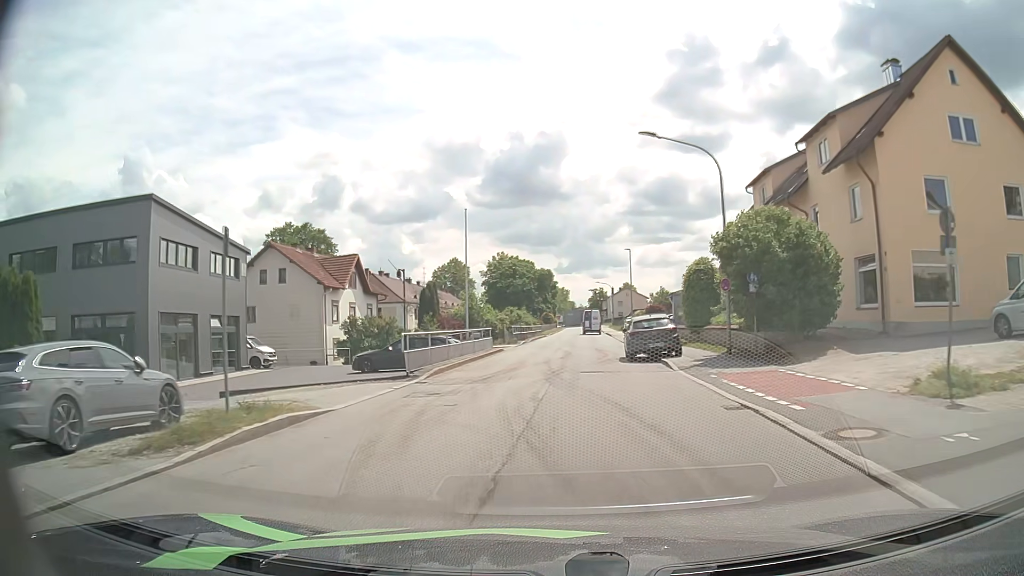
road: unclassified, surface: asphalt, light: Day
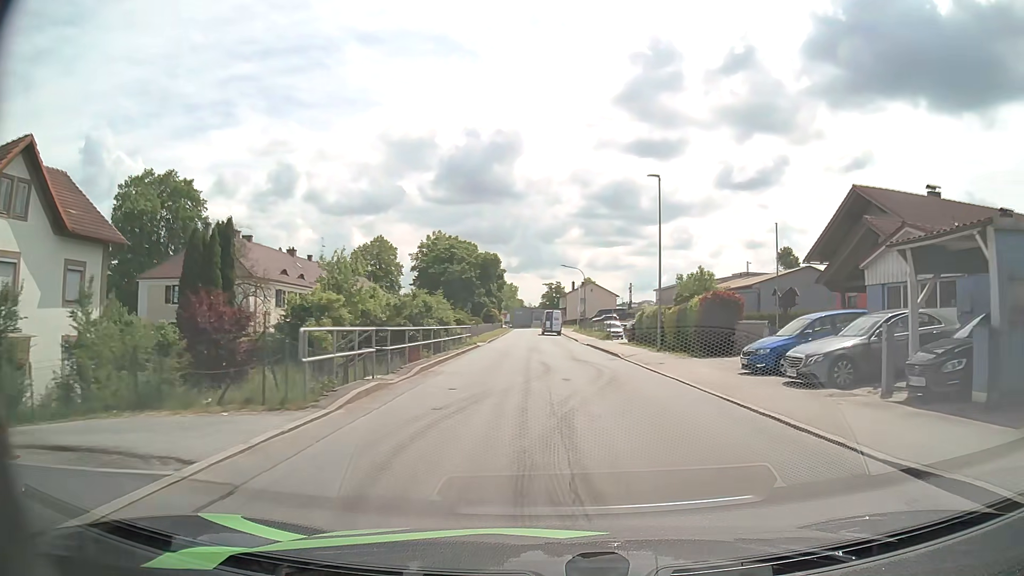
(+0.8, +34.4) m; +5°
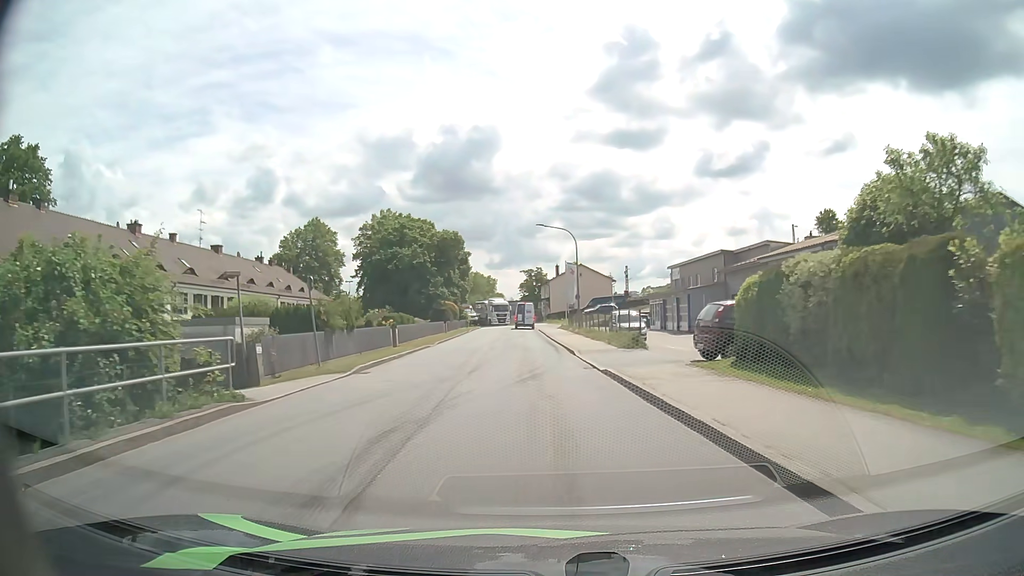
(+0.9, +27.8) m; +1°
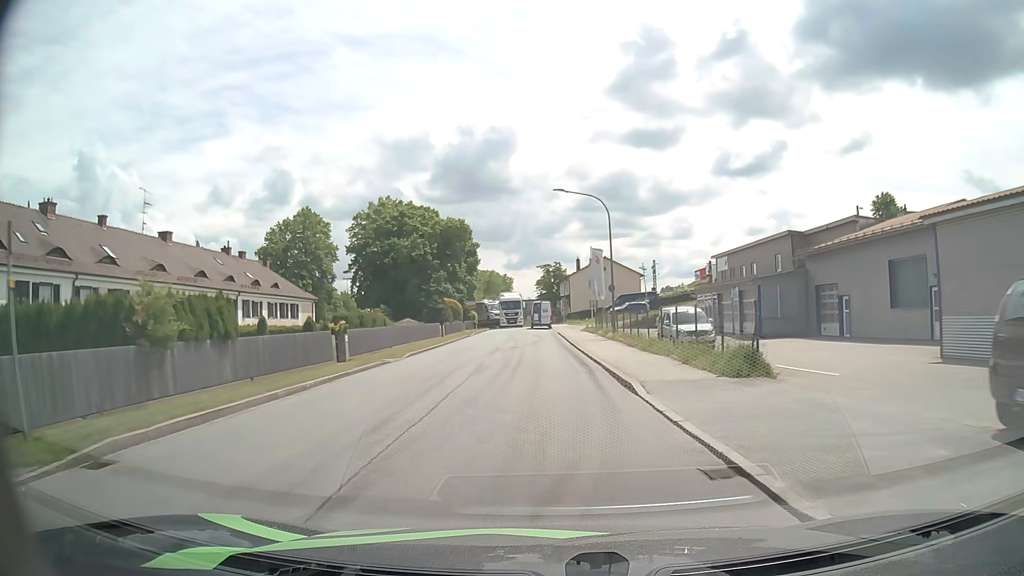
(-0.2, +12.6) m; -1°
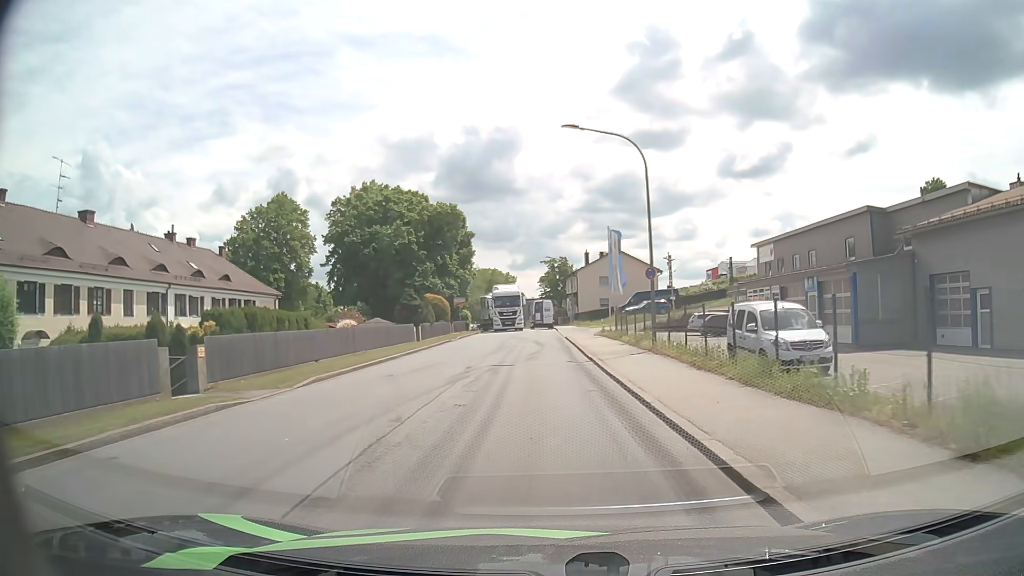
(-0.1, +11.4) m; 0°
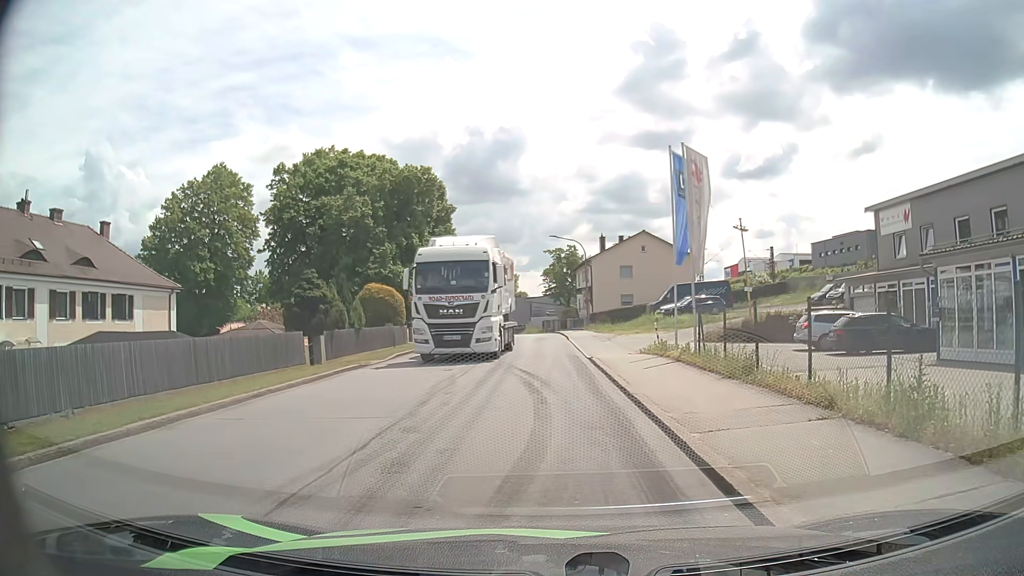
(-0.1, +18.5) m; 0°
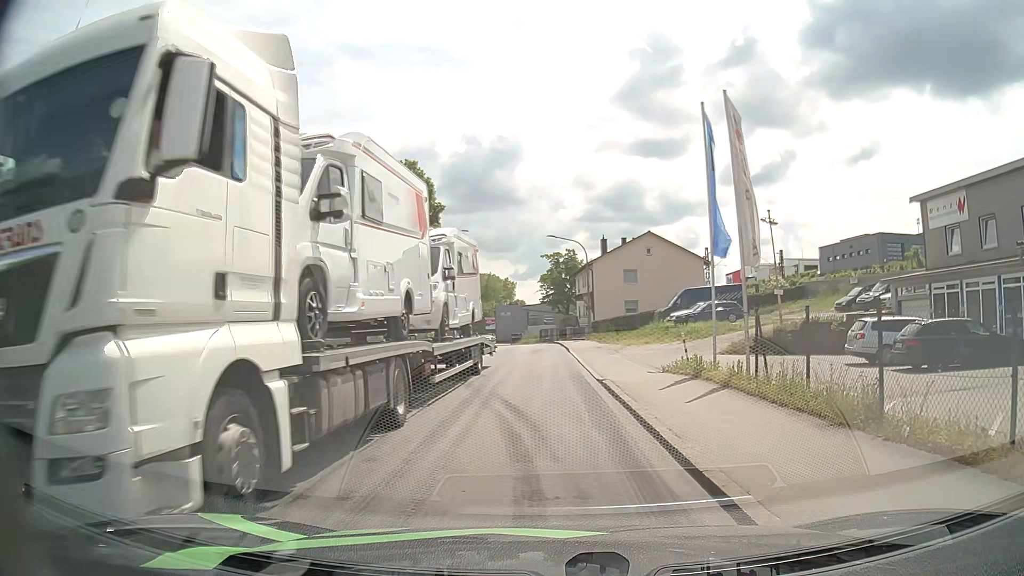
(0.0, +5.0) m; 0°
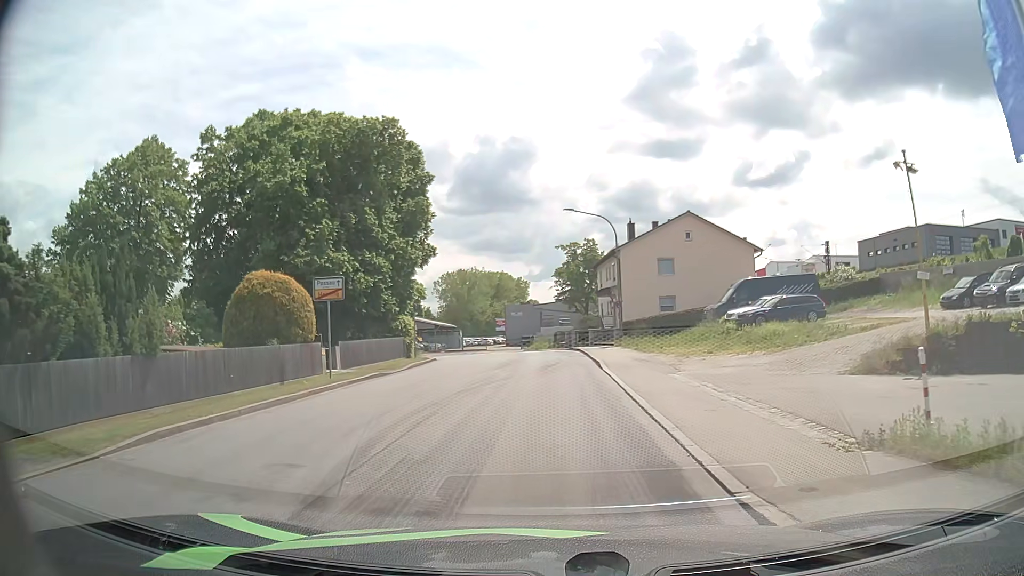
(0.0, +11.8) m; -1°
(0, +10) (0, +20) (0, +30) (-1, +40) (-5, +49) (-12, +57) (-19, +63) (-26, +71) (-31, +79) (-34, +89) m
